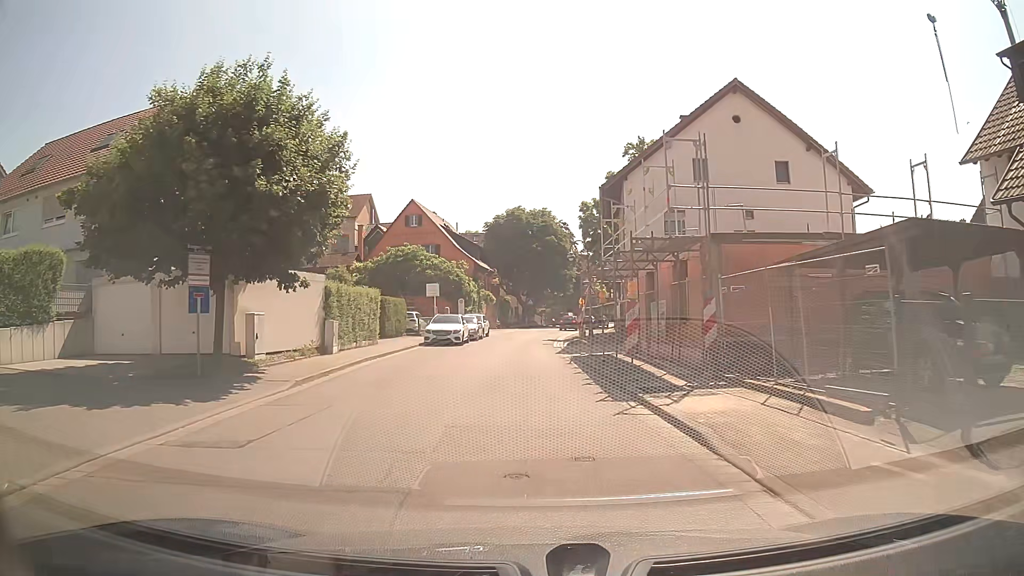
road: tertiary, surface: asphalt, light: Day
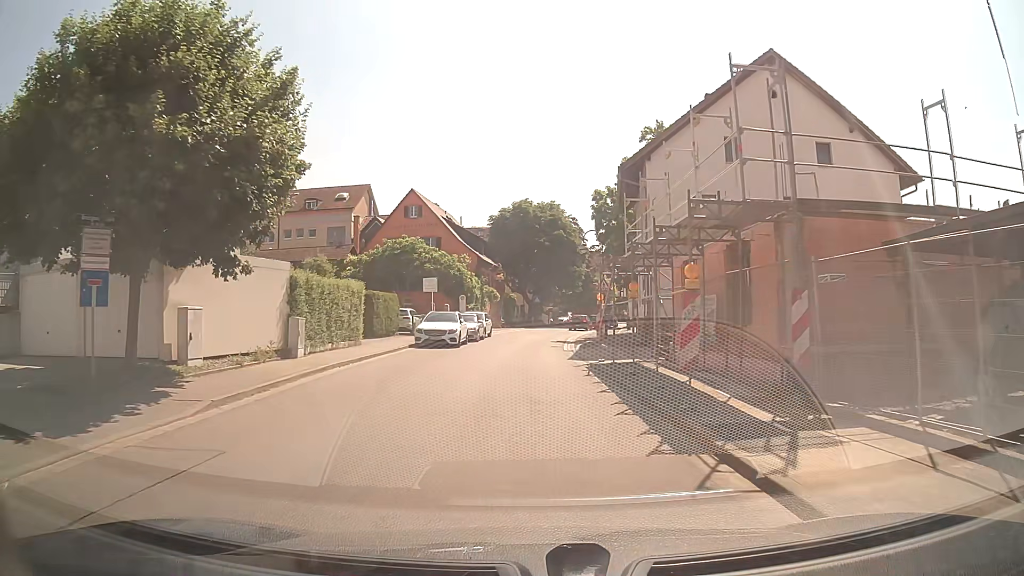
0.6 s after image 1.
(-0.1, +4.3) m; -1°
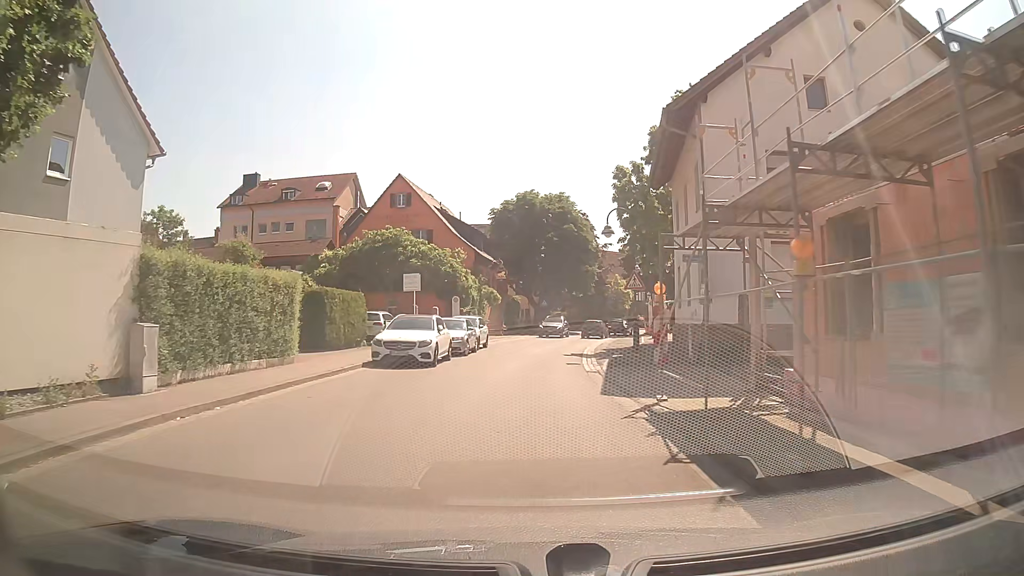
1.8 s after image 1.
(0.0, +8.6) m; 0°
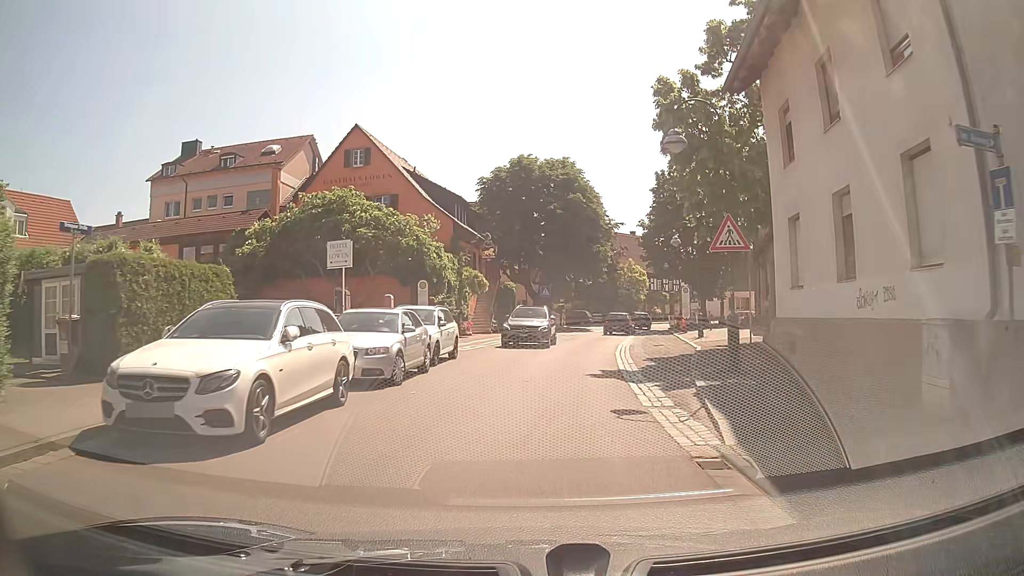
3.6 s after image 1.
(0.0, +12.8) m; 0°
